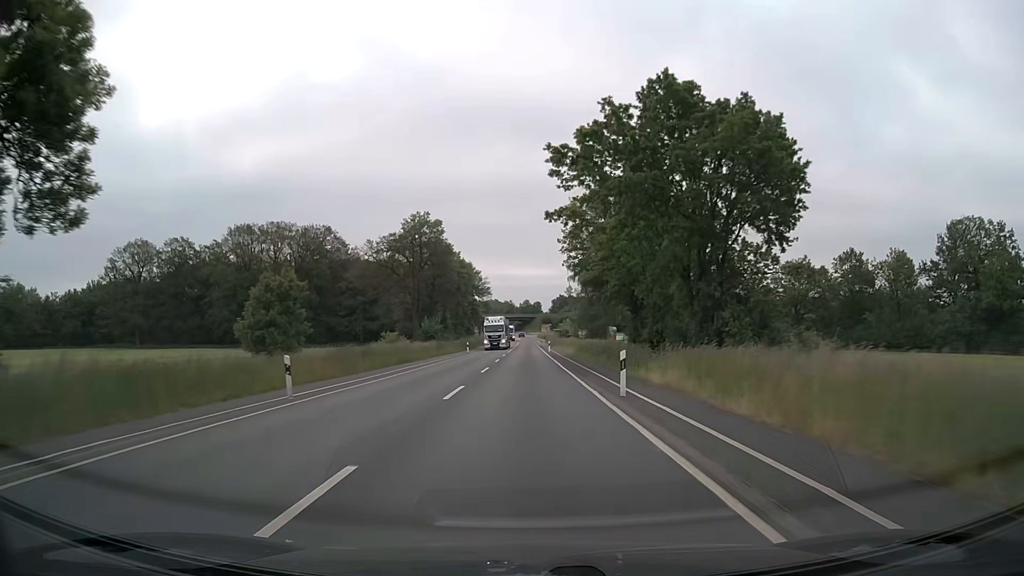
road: secondary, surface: asphalt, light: Day
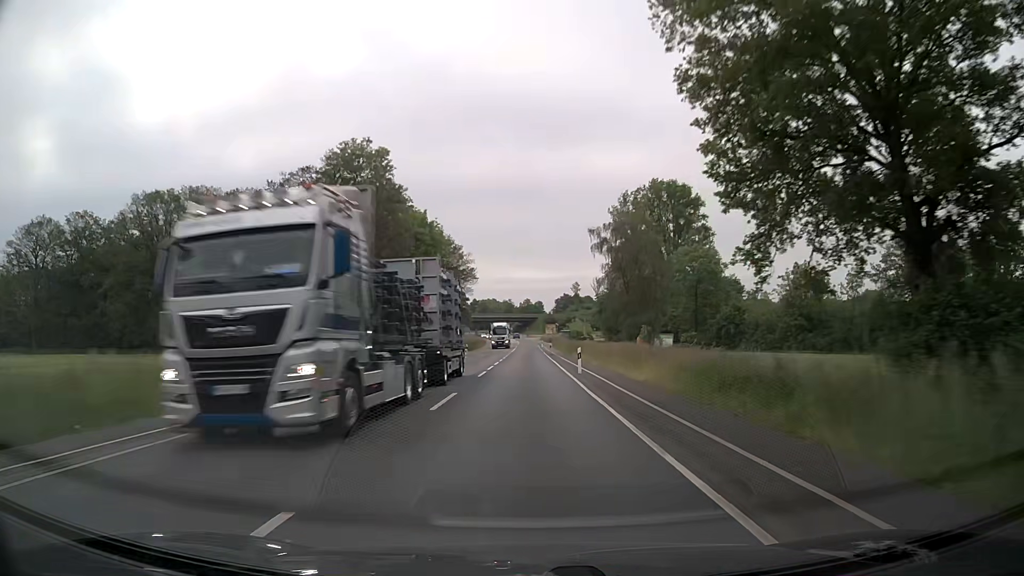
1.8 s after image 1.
(-0.1, +38.2) m; 0°
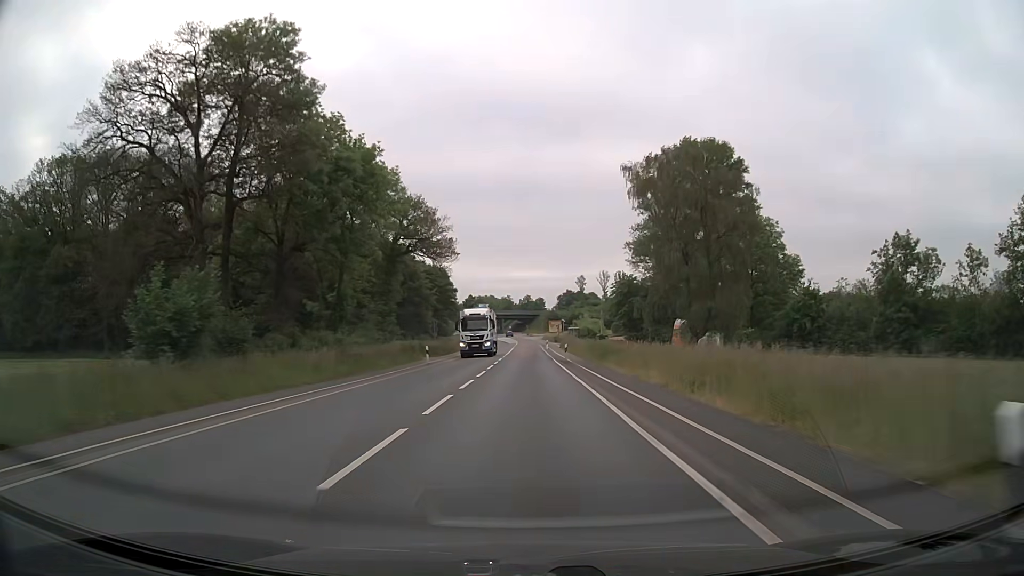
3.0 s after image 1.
(+0.1, +25.4) m; 0°
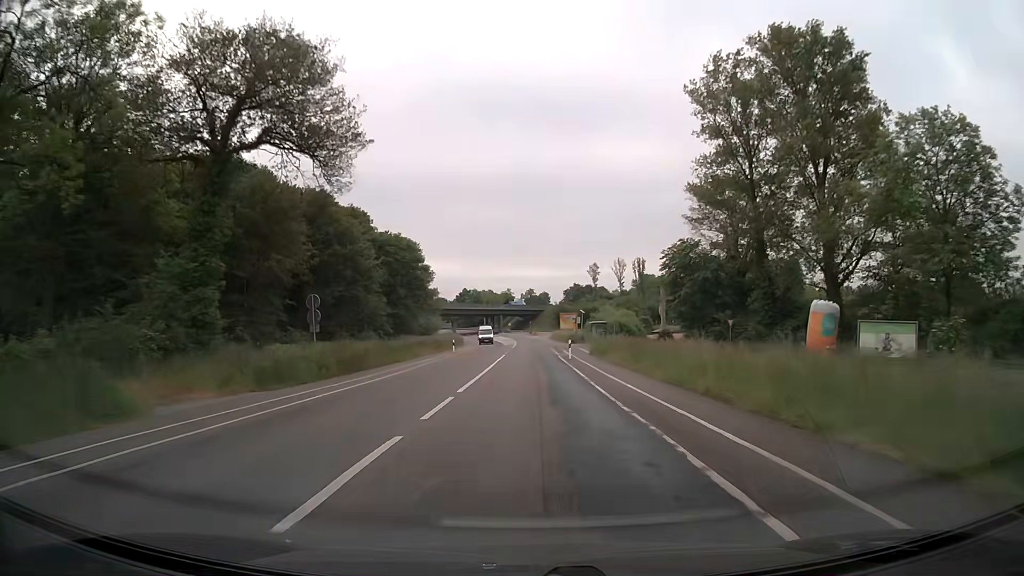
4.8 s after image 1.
(-0.1, +38.0) m; 0°
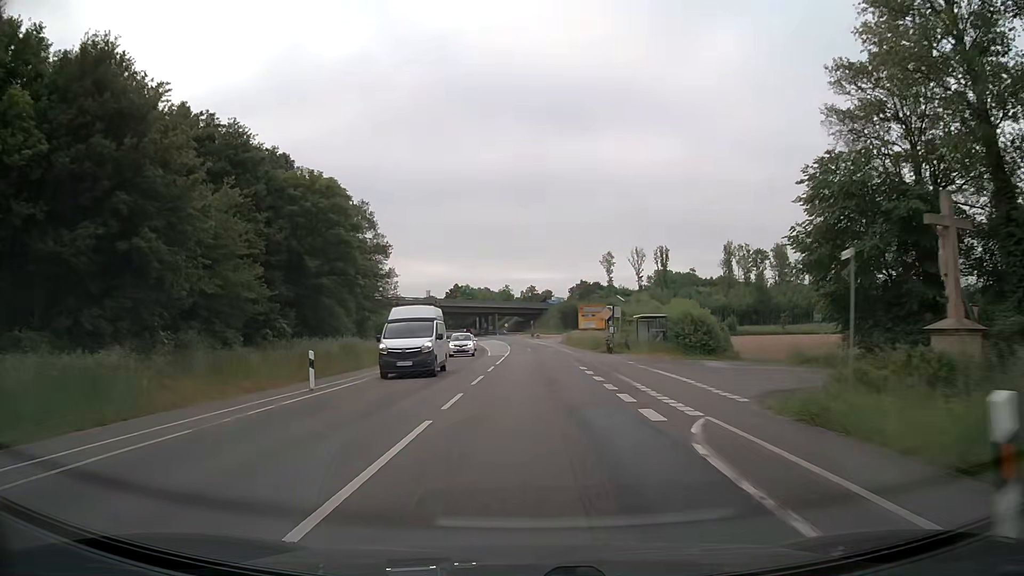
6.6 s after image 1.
(0.0, +34.7) m; 0°
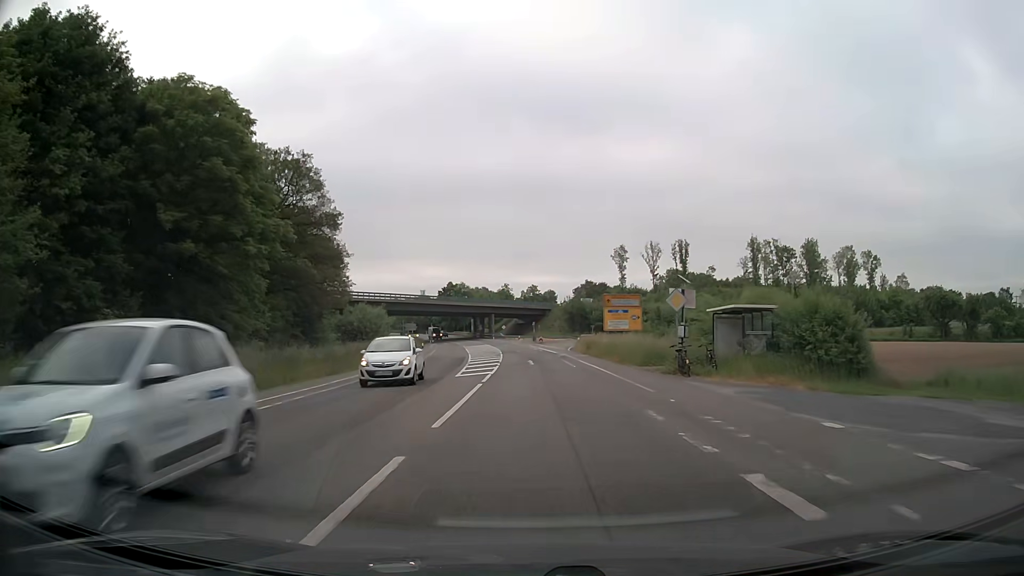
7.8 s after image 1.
(0.0, +20.5) m; 0°
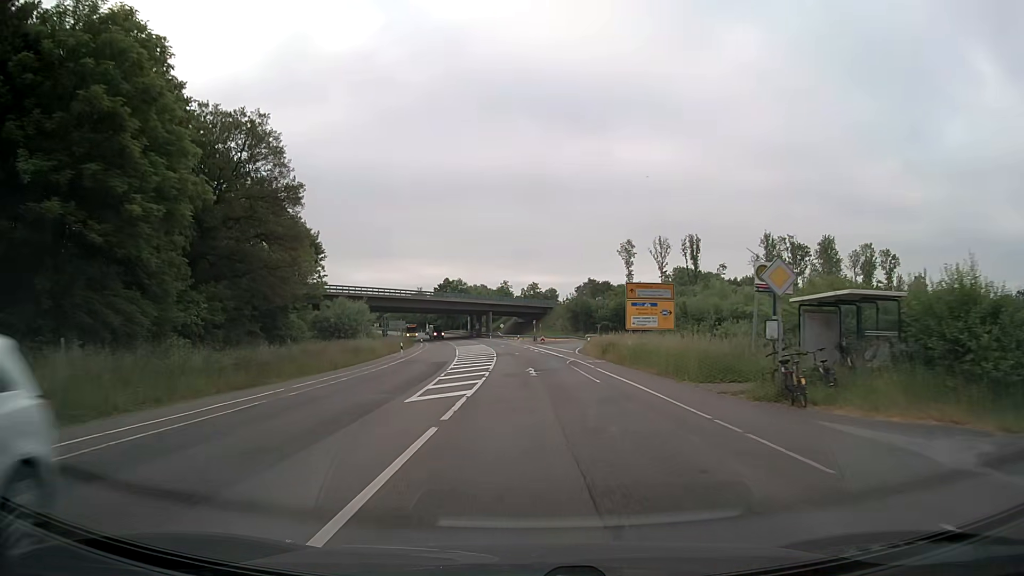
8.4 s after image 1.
(0.0, +9.8) m; 0°
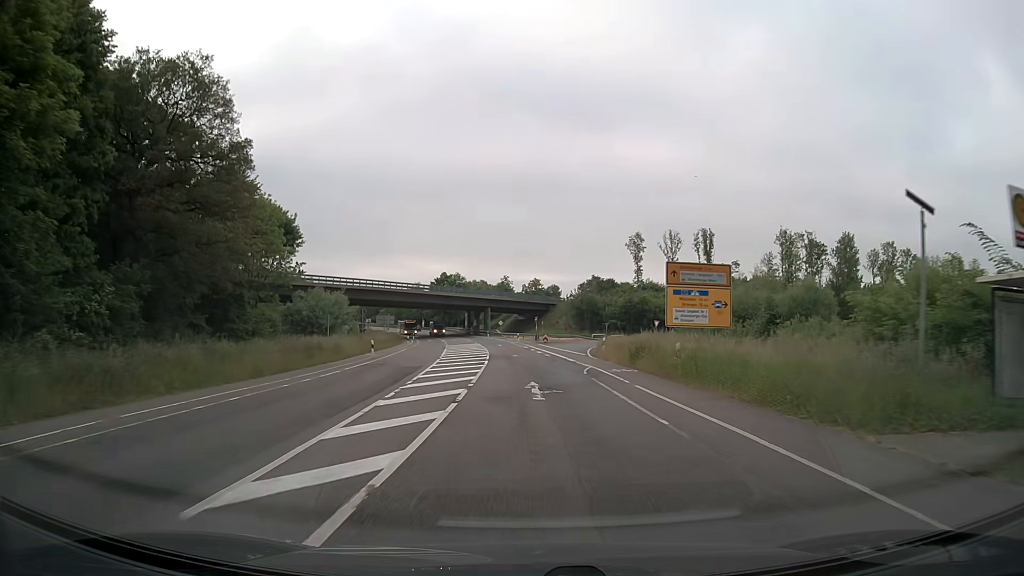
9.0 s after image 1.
(0.0, +9.5) m; 0°
(0, +10) (0, +20) (0, +30) (+1, +40) (+1, +50) (+3, +60) (+6, +69) (+12, +77) (+20, +83) (+29, +87) m
